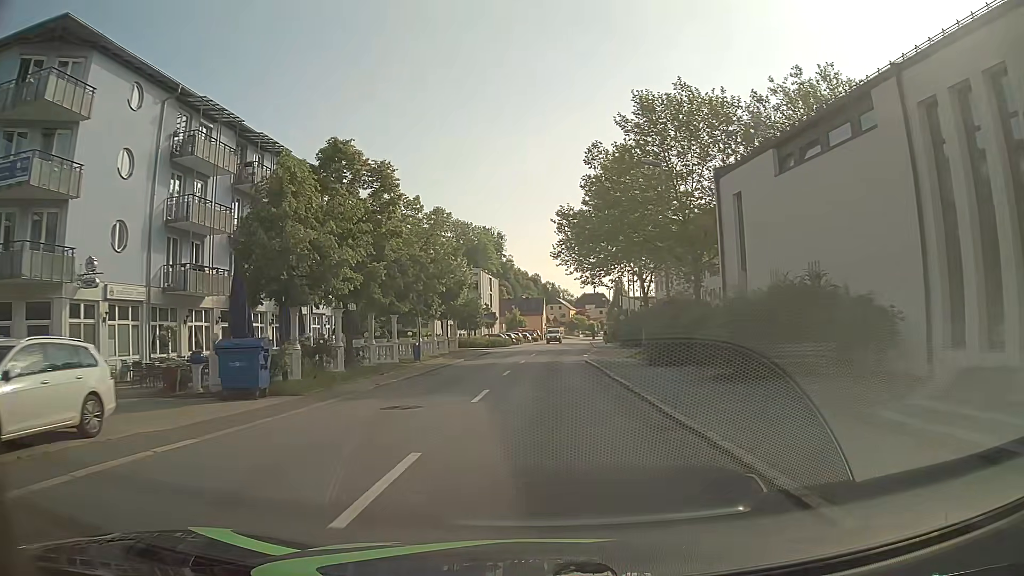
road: tertiary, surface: asphalt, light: Day
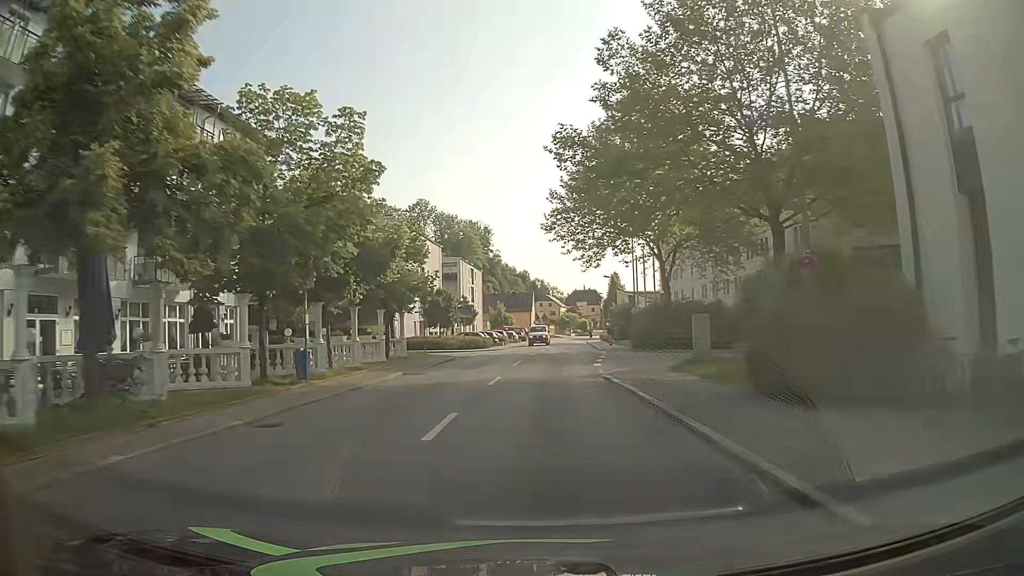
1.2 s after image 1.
(+0.1, +14.3) m; +1°
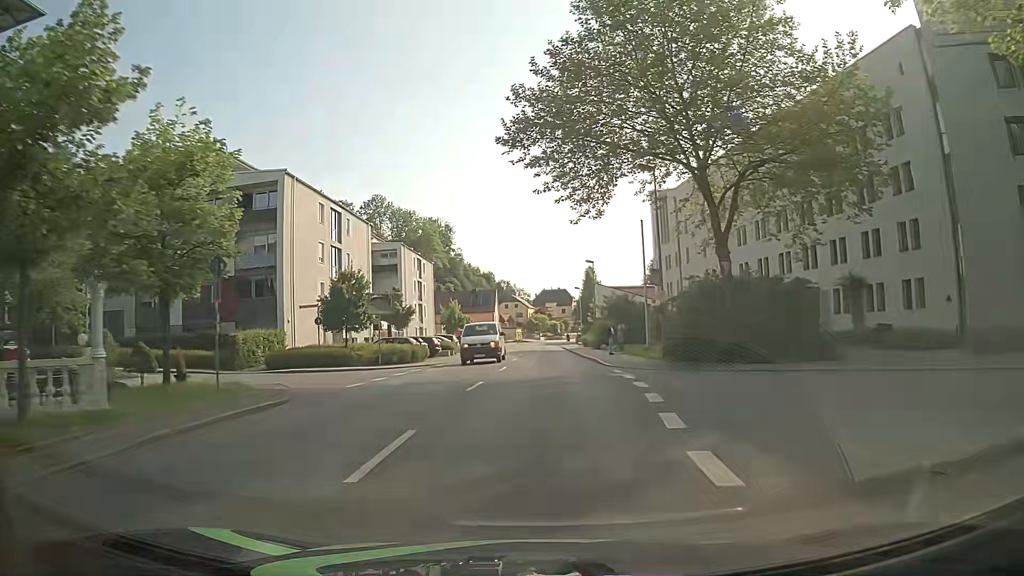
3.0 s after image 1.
(+0.3, +20.4) m; +2°
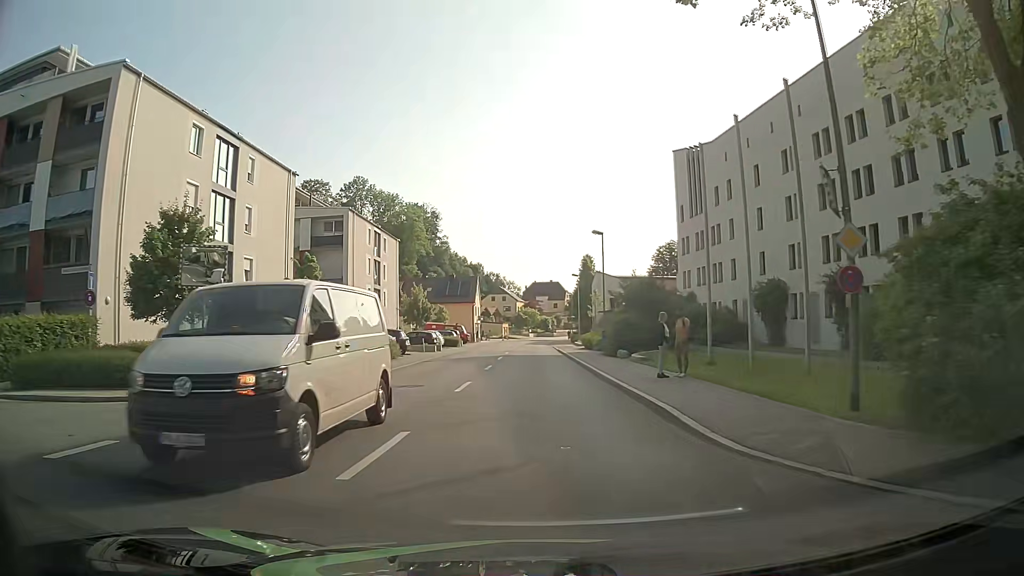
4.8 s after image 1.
(+0.4, +17.9) m; +1°
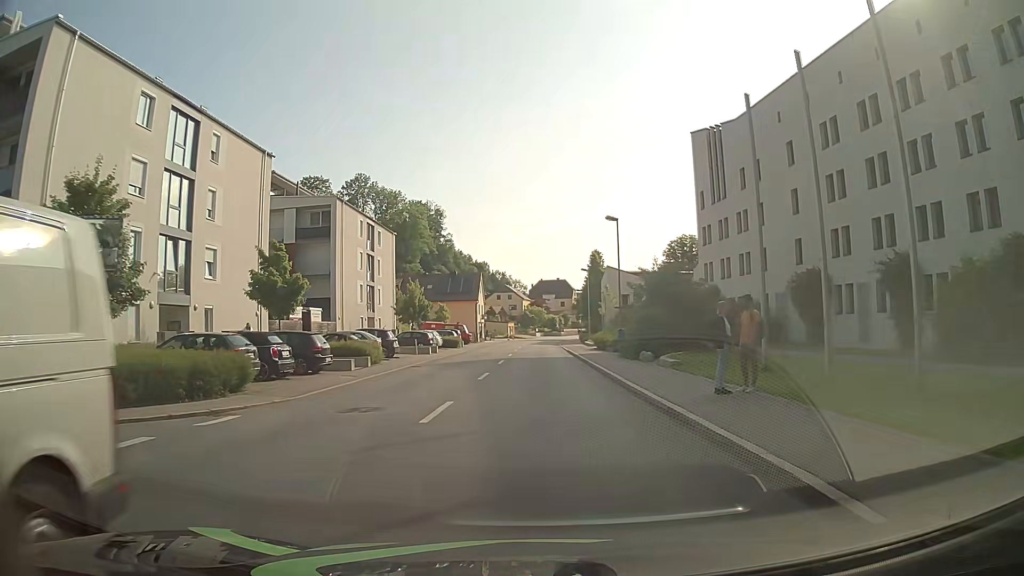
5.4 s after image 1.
(0.0, +5.2) m; -1°
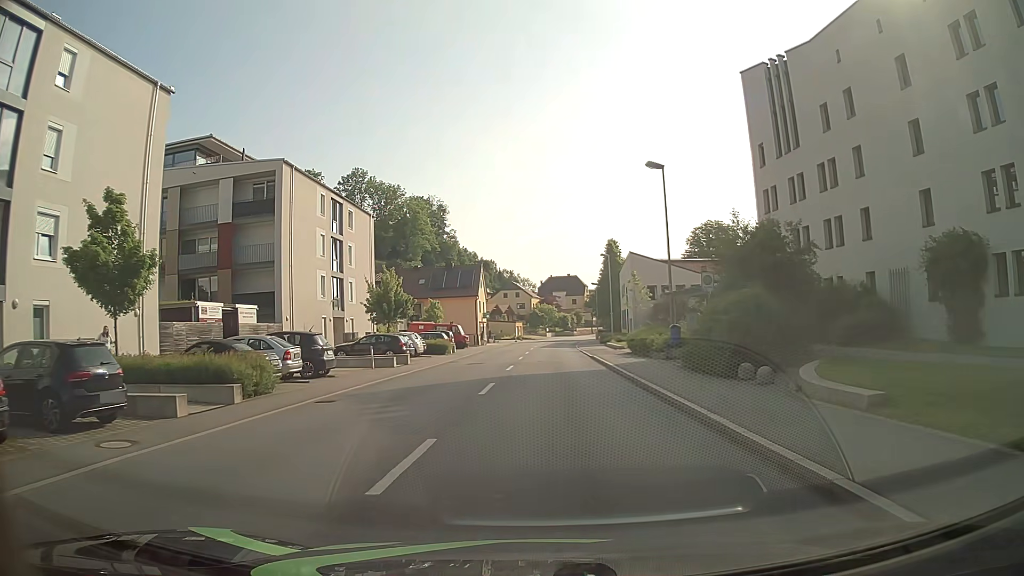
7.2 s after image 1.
(-0.1, +12.9) m; -1°
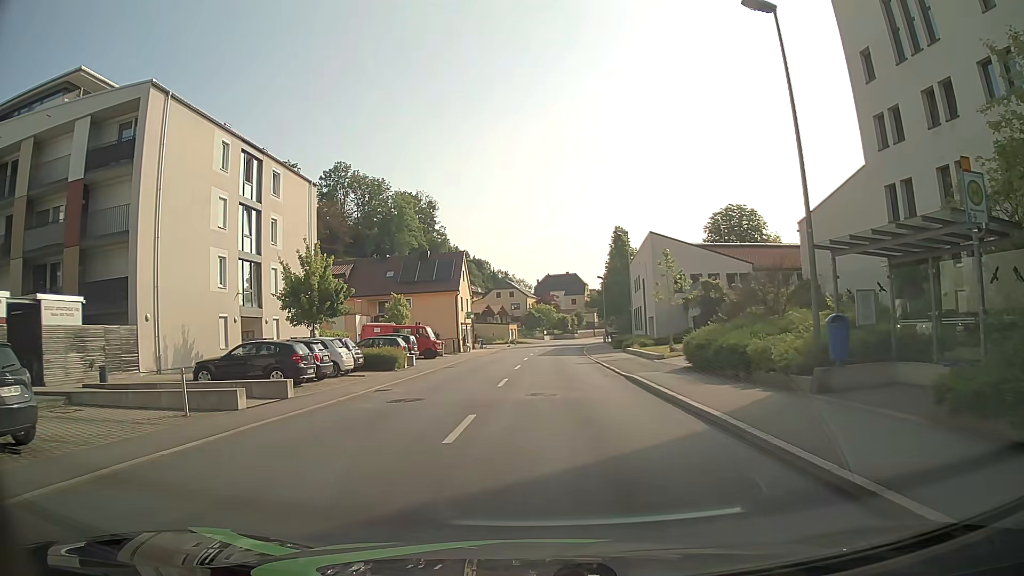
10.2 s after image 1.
(+0.1, +14.9) m; +1°
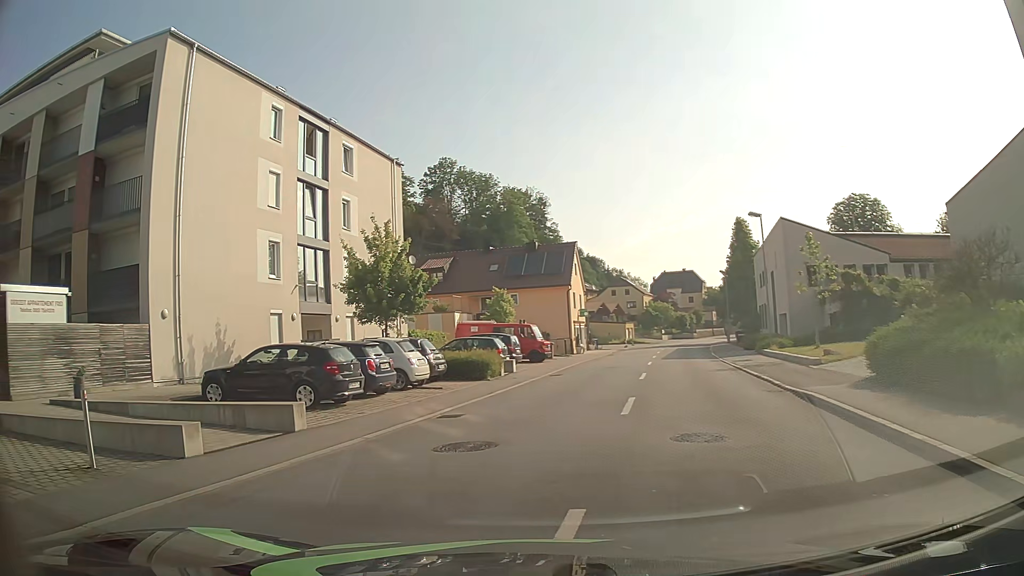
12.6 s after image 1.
(-0.2, +5.9) m; -10°
